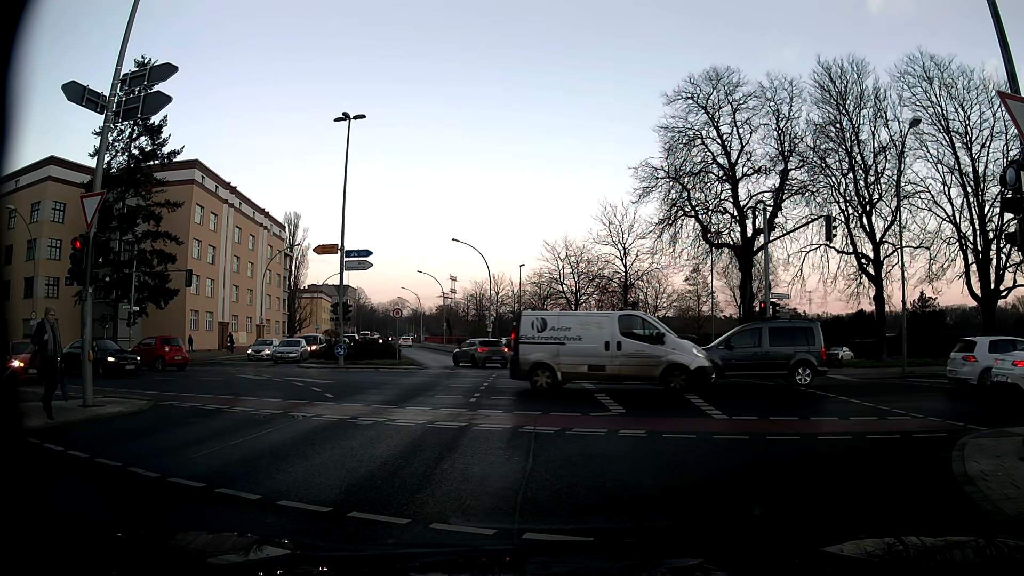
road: secondary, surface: asphalt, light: Day
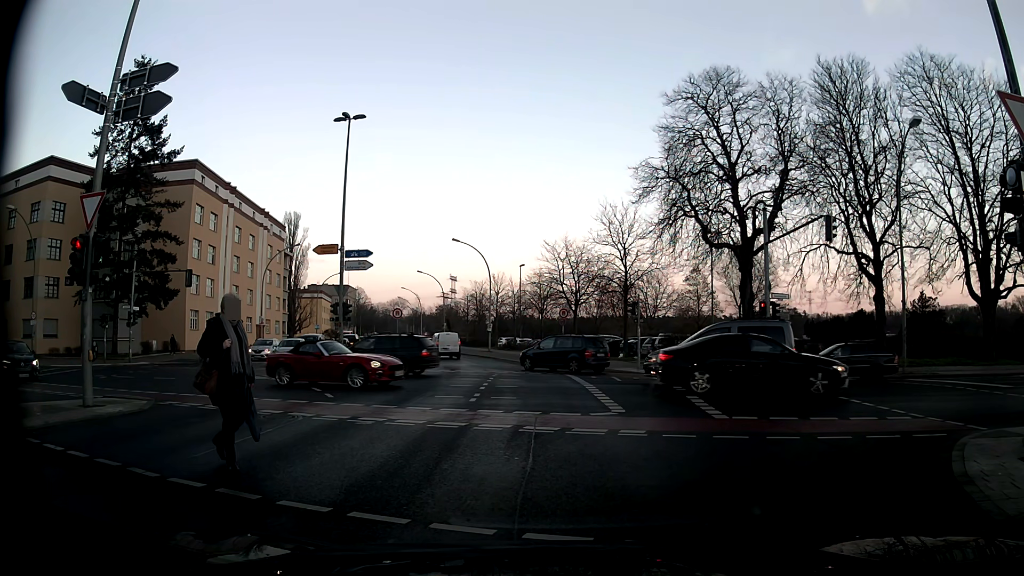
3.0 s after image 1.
(0.0, 0.0) m; 0°
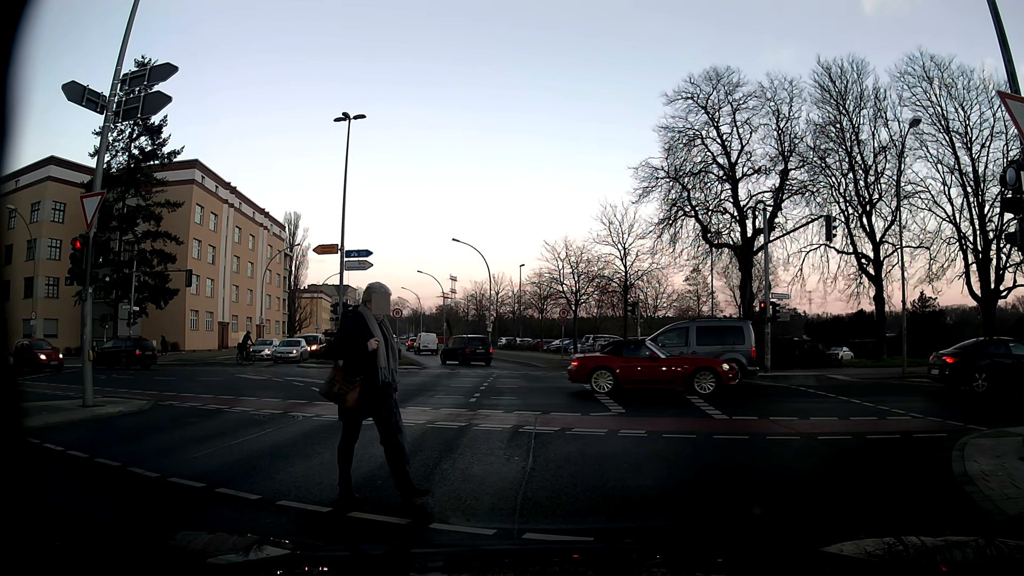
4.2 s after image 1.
(0.0, 0.0) m; 0°
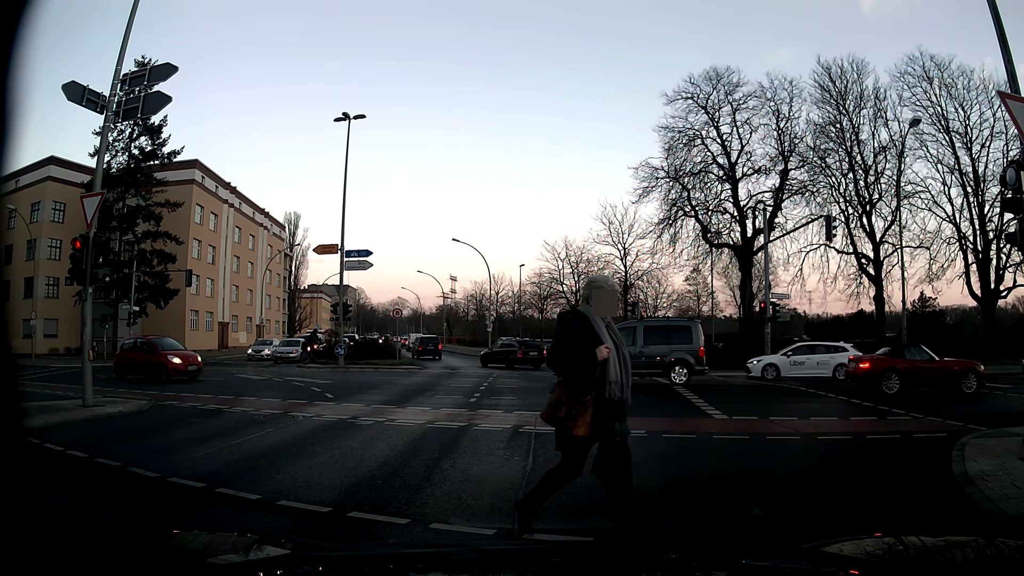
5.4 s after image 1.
(0.0, 0.0) m; 0°
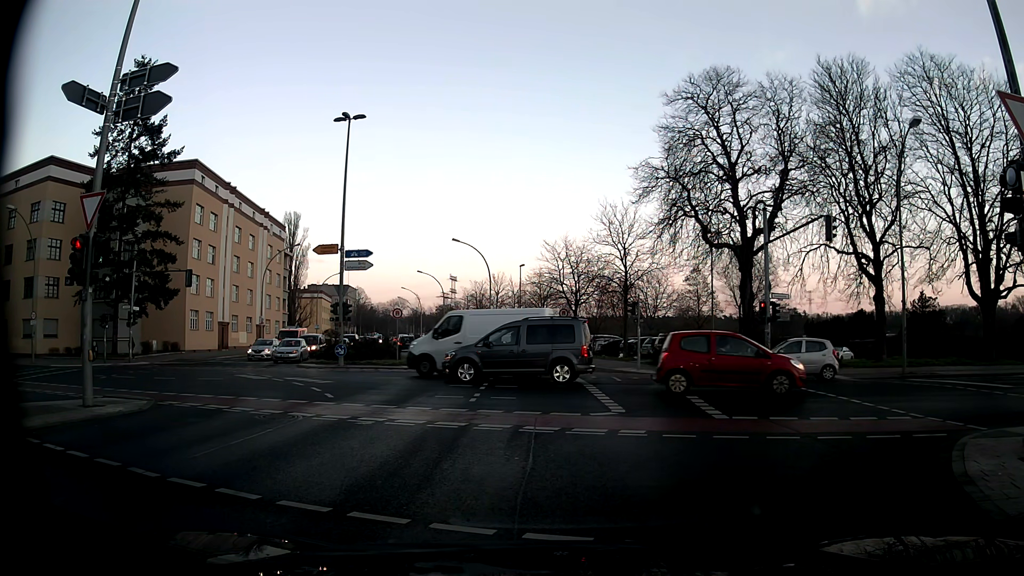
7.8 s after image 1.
(0.0, 0.0) m; 0°
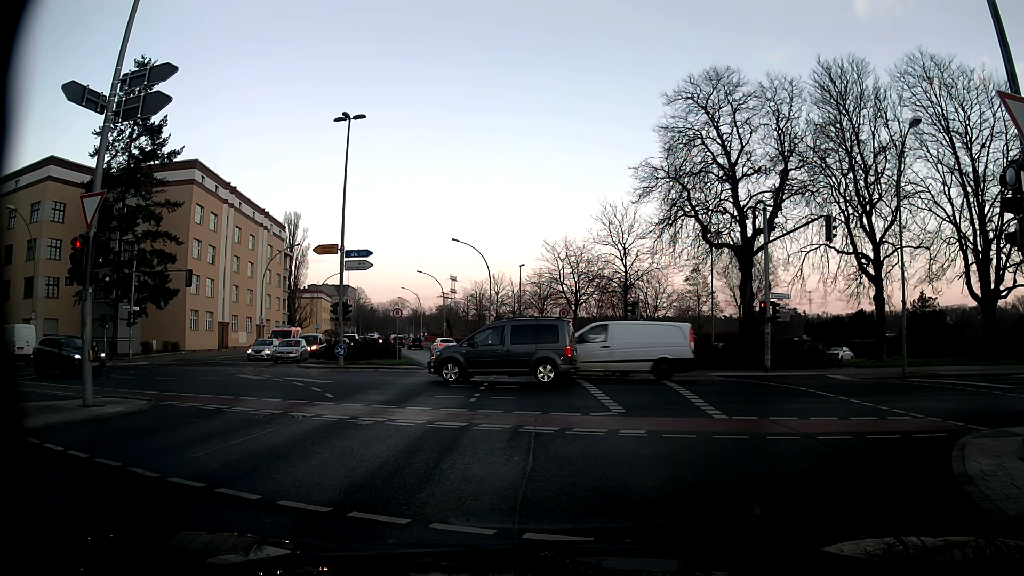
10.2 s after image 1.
(0.0, 0.0) m; 0°
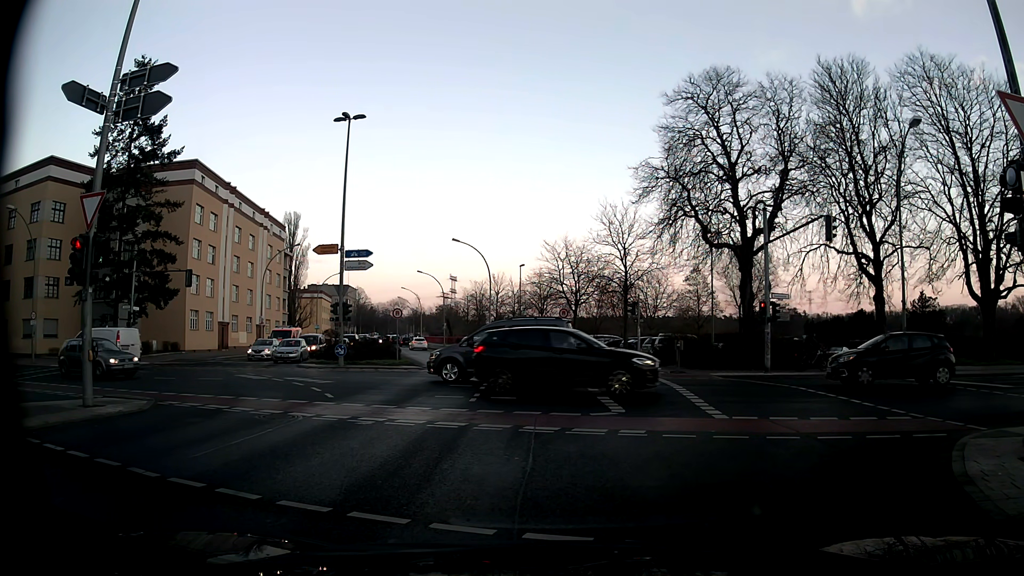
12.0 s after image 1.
(0.0, 0.0) m; 0°
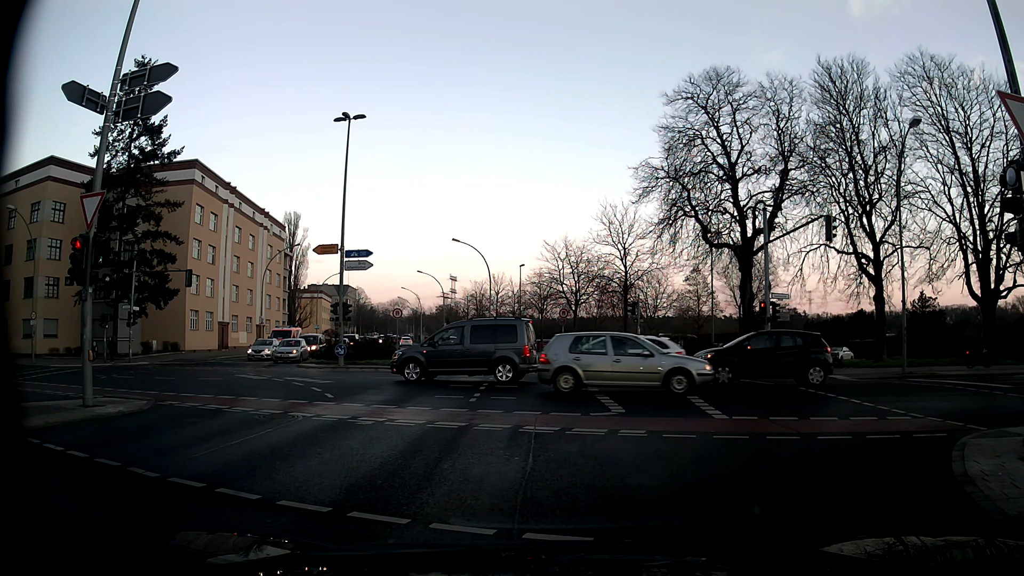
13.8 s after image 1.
(0.0, 0.0) m; 0°
